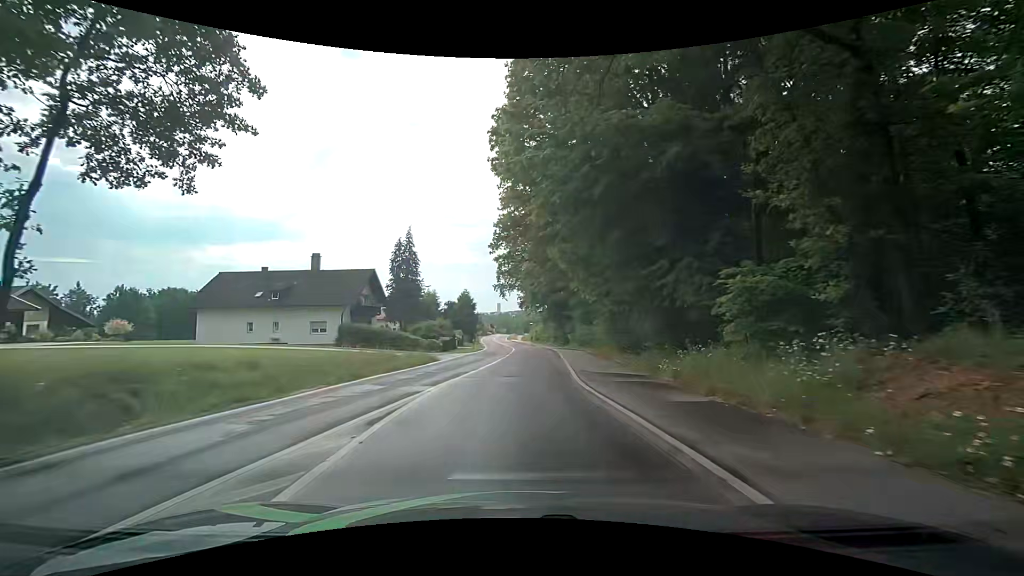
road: tertiary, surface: asphalt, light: Day
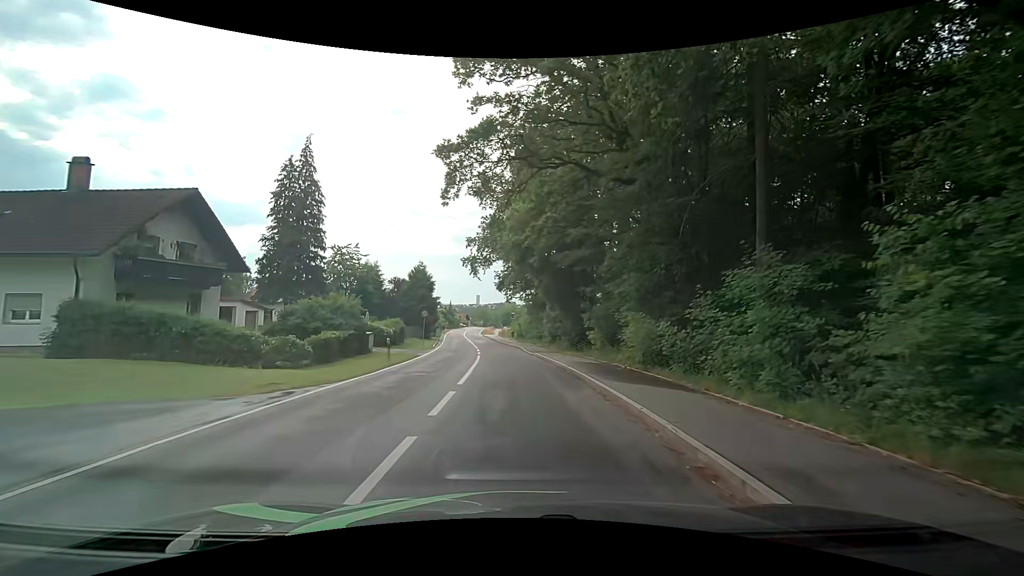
(-0.2, +26.9) m; +2°
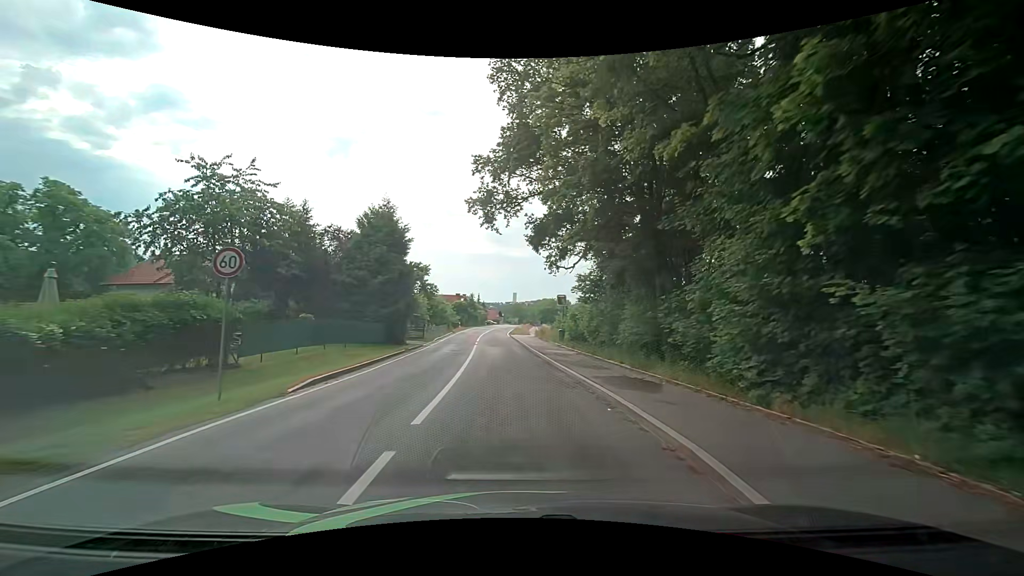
(-1.3, +30.9) m; -4°
(0, +10) (-1, +20) (-1, +30) (-2, +40) (-3, +50) (-3, +60) (-4, +70) (-4, +80) (-4, +90) (-4, +100) m
